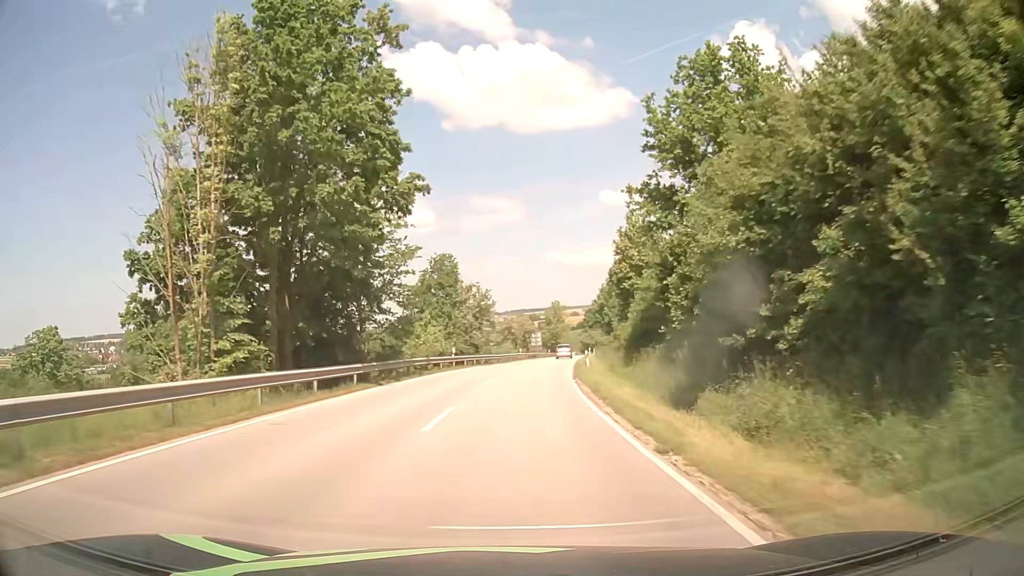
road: secondary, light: Day
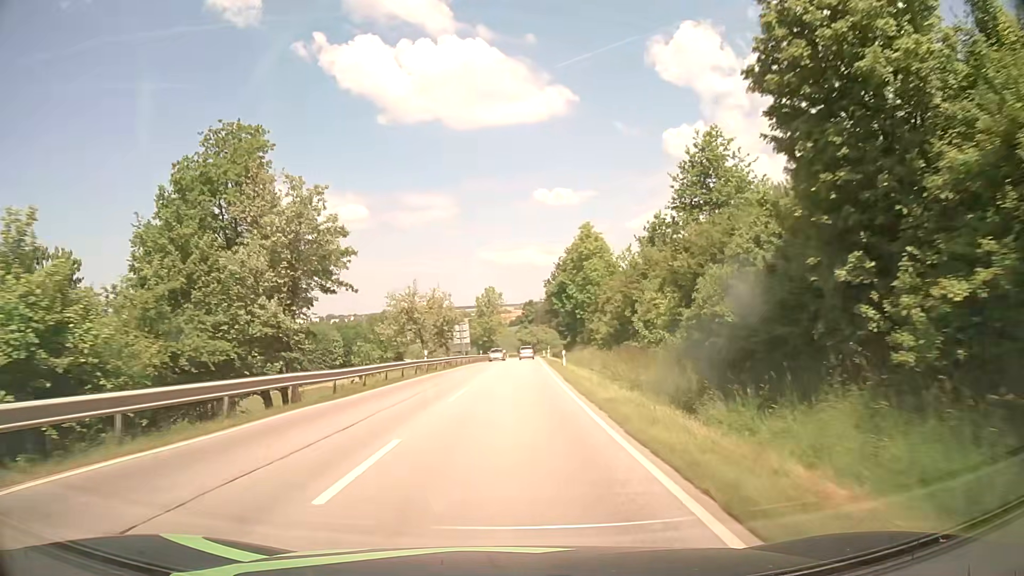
(+2.4, +40.8) m; +6°
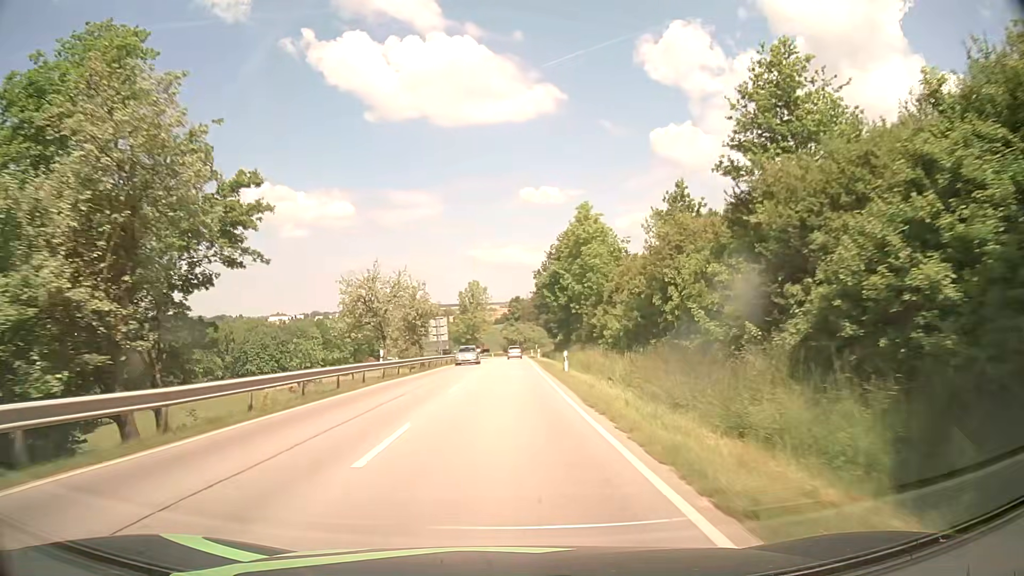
(+0.1, +10.3) m; +1°
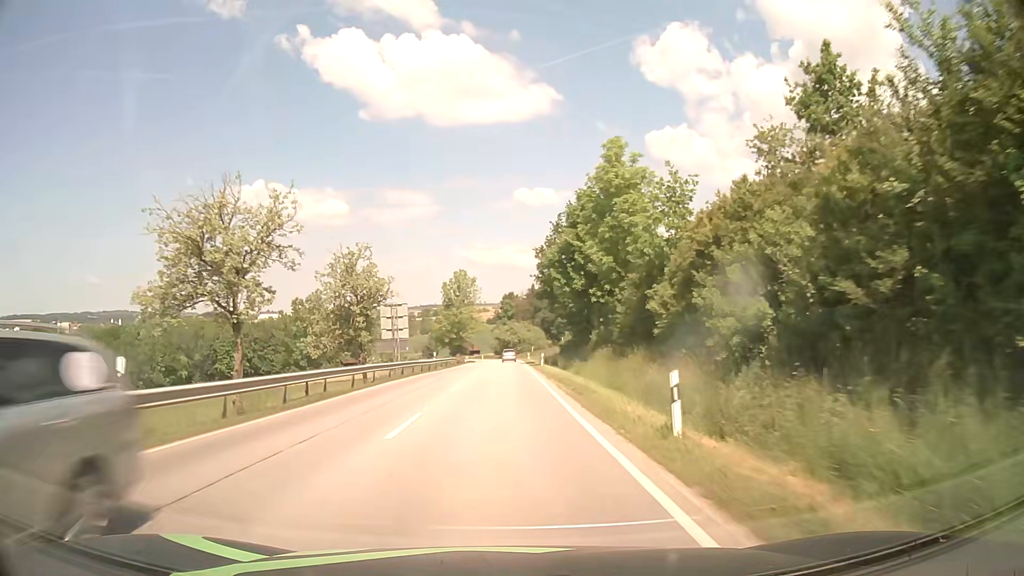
(+0.2, +21.3) m; +1°
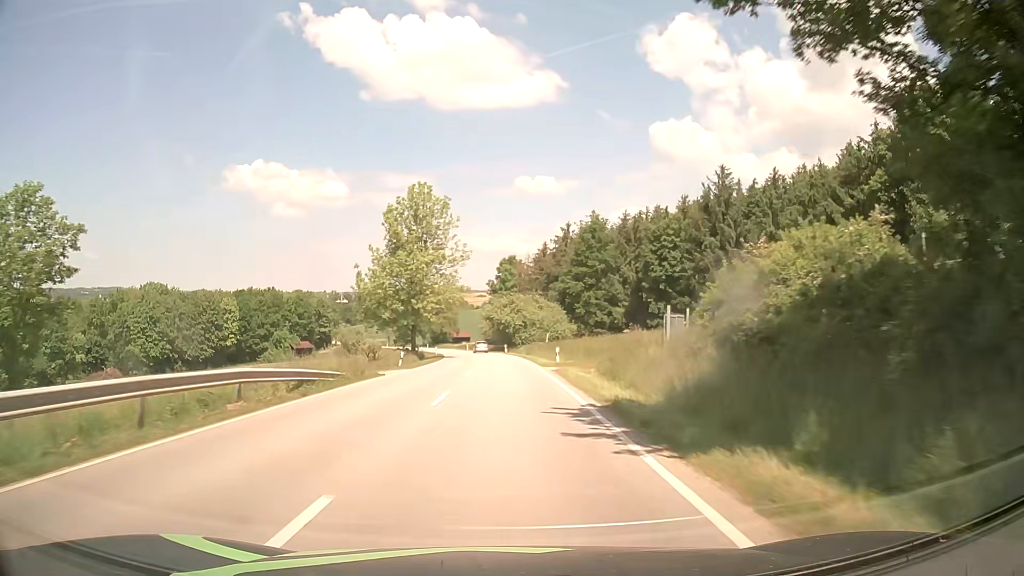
(+0.3, +56.2) m; +1°
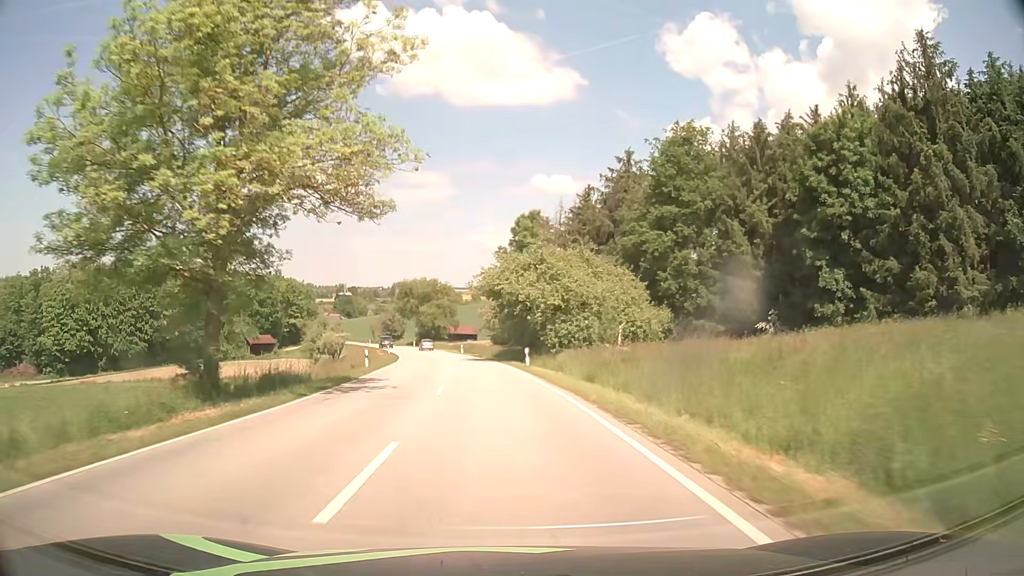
(-0.3, +44.6) m; -1°
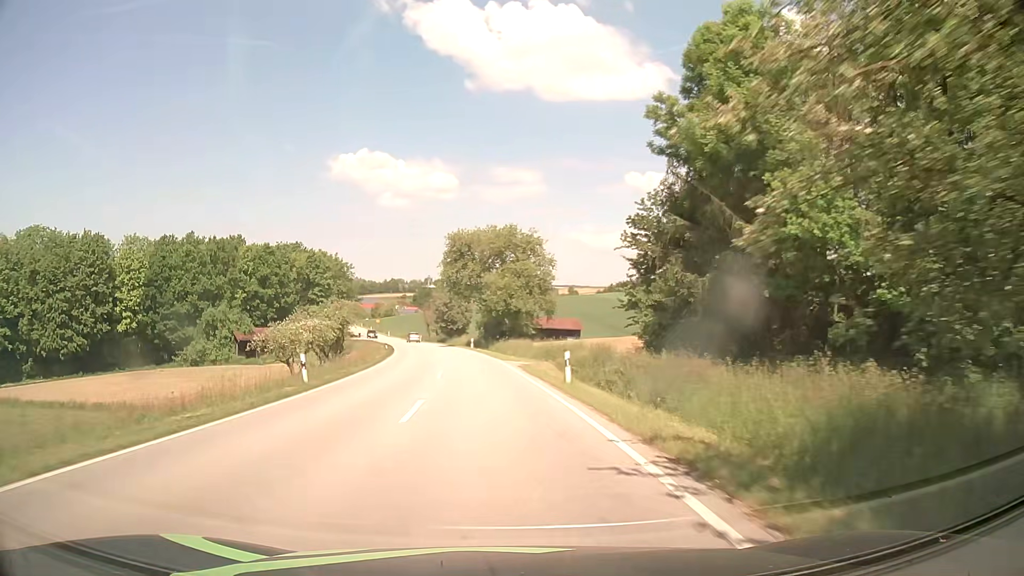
(-3.4, +53.8) m; -8°
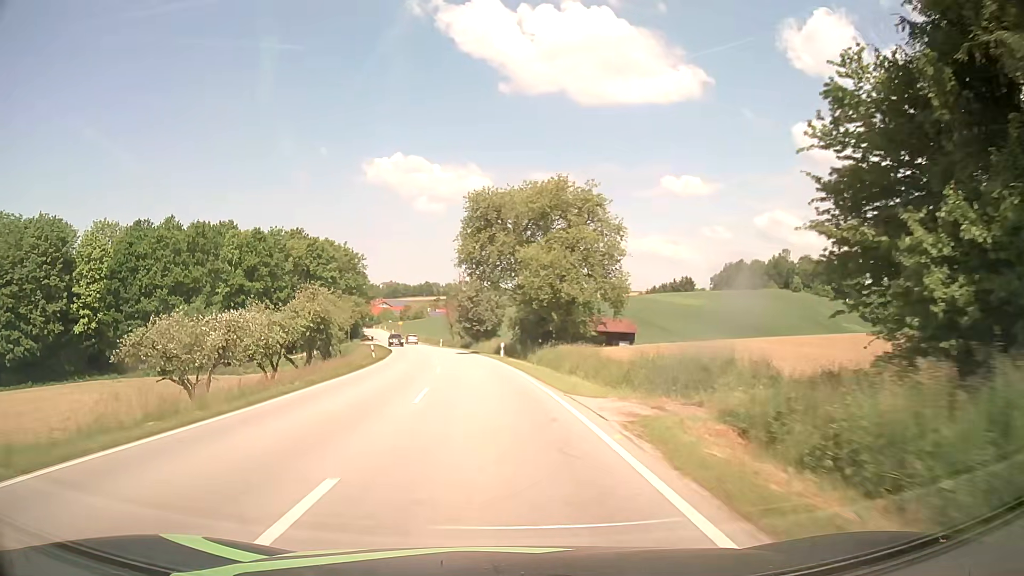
(-0.6, +21.1) m; -3°
(0, +10) (-1, +20) (-2, +30) (-3, +40) (-4, +50) (-6, +60) (-8, +69) (-10, +79) (-12, +89) (-15, +99) m
